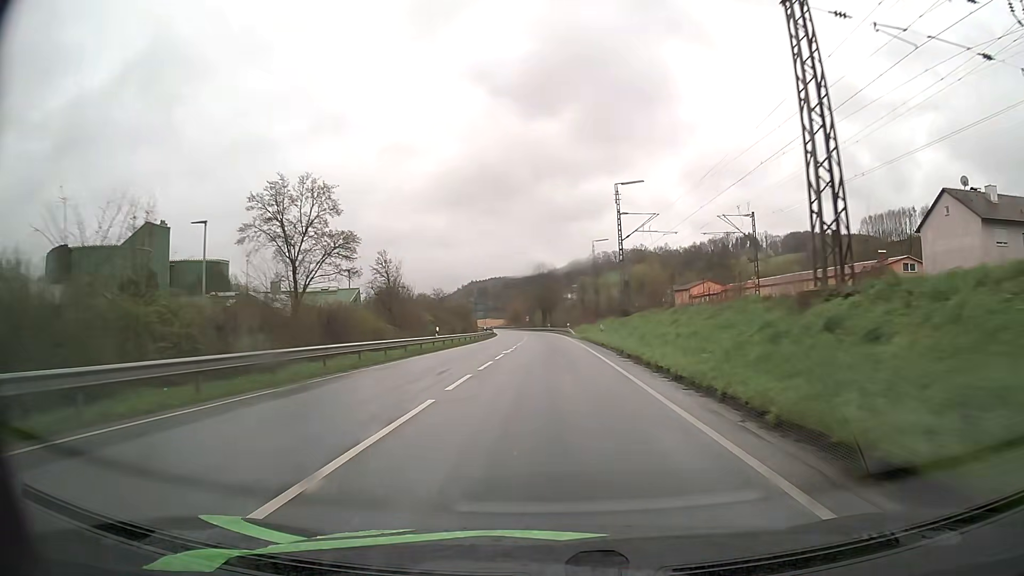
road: primary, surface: asphalt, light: Day
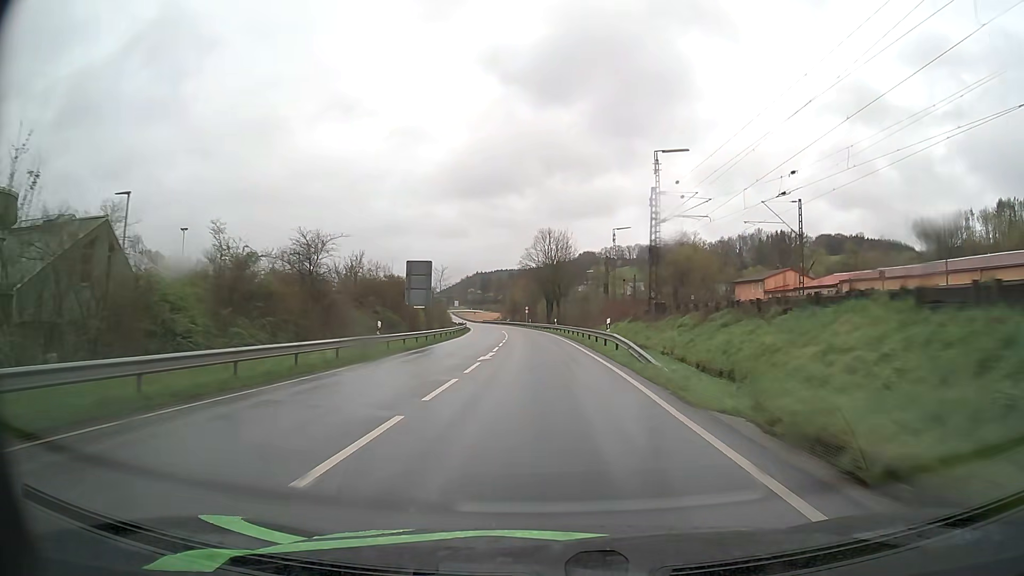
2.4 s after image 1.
(+0.1, +50.3) m; 0°
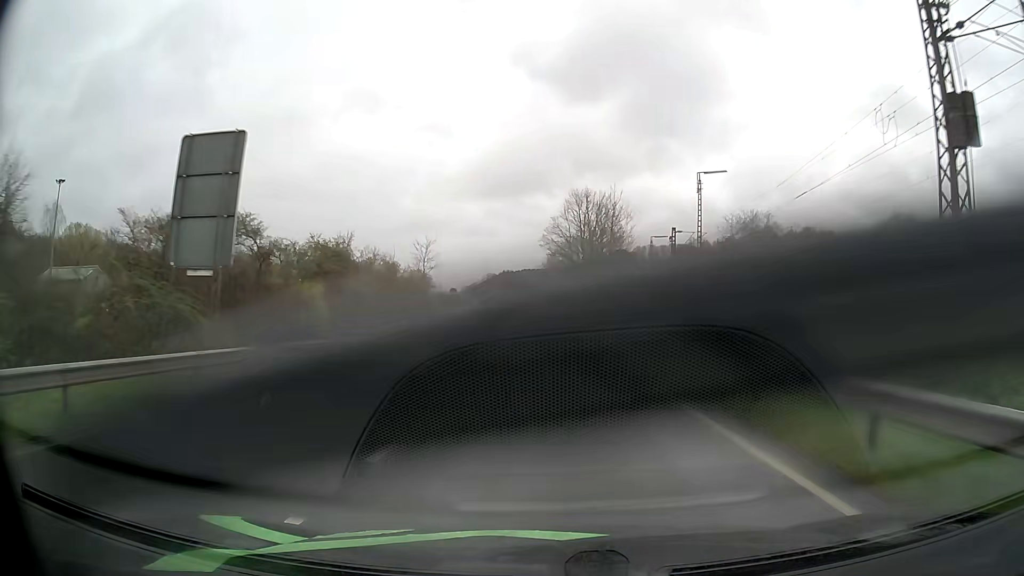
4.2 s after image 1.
(-0.7, +35.0) m; -2°
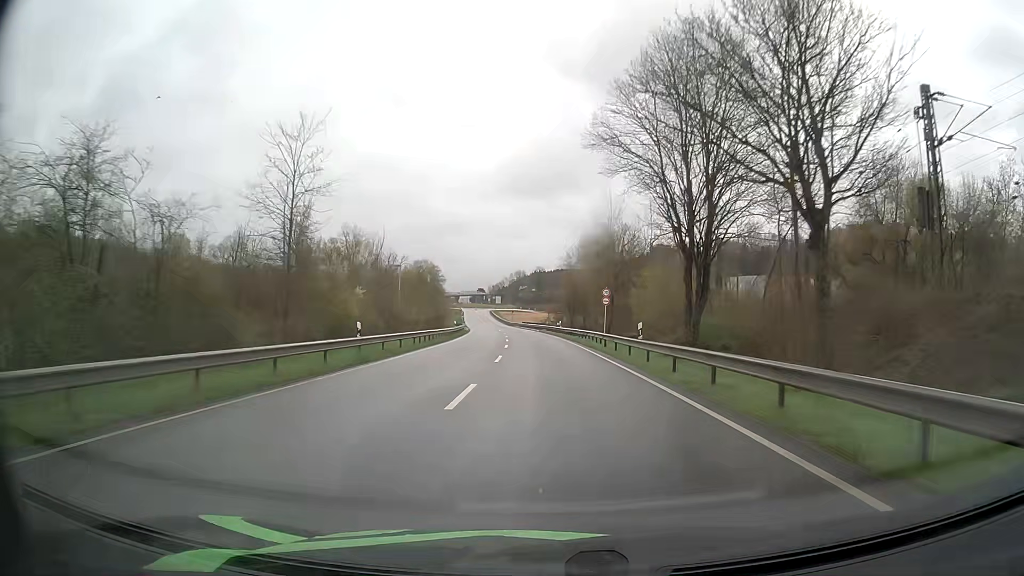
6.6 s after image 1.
(-1.0, +44.7) m; -3°
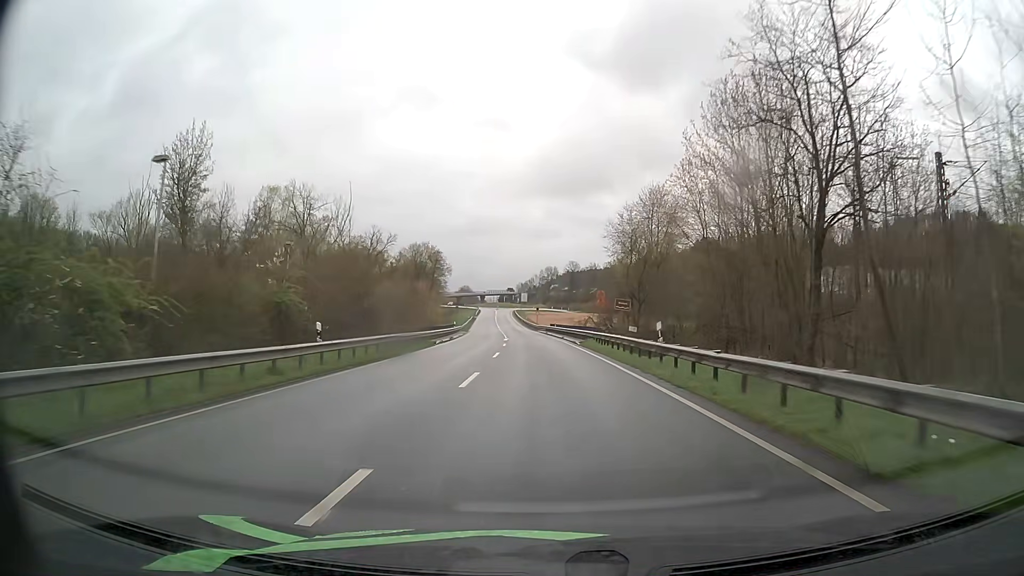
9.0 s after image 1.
(-0.9, +43.8) m; -3°
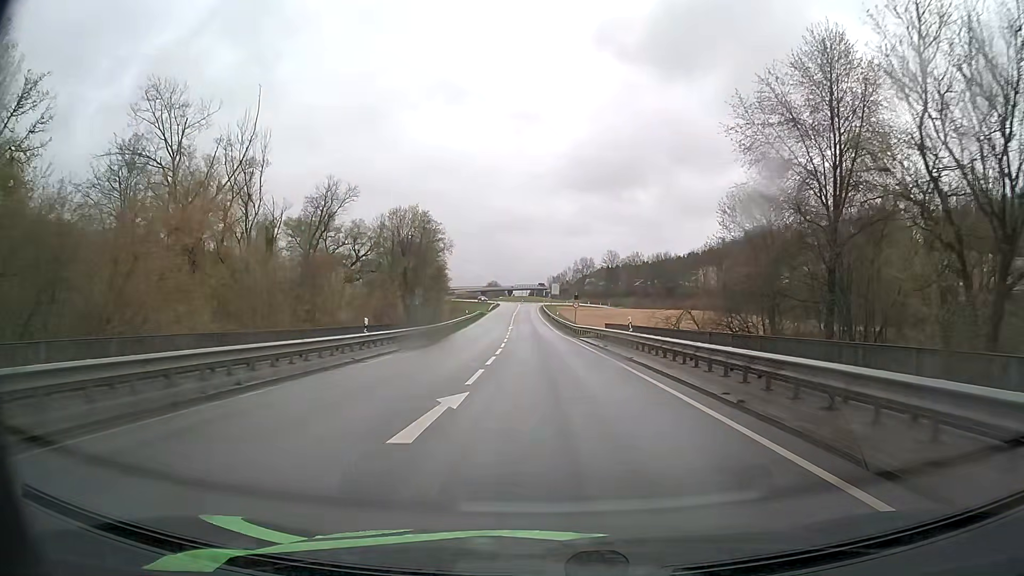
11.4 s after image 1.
(-1.1, +42.7) m; -3°
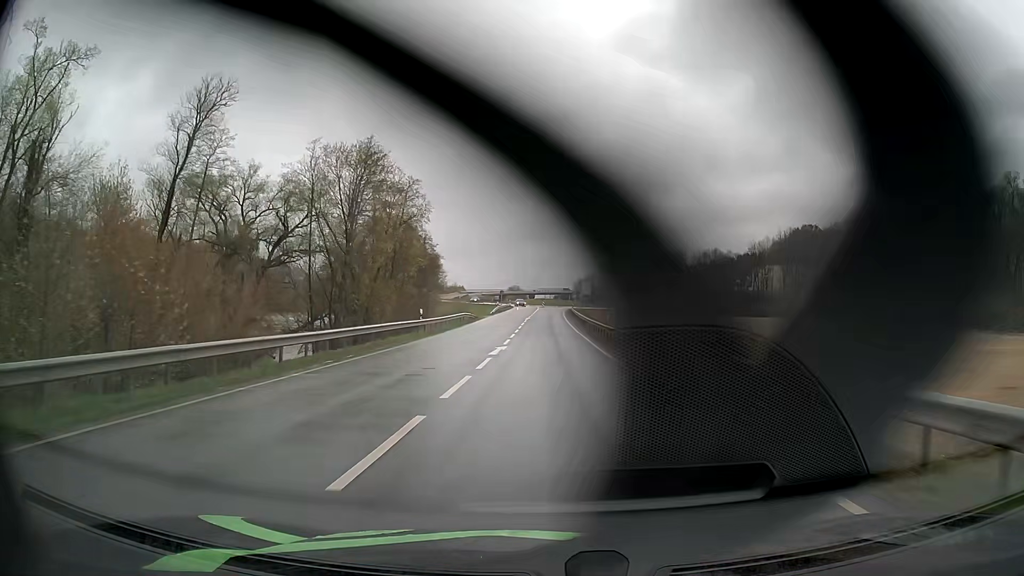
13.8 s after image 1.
(-0.6, +38.7) m; -2°
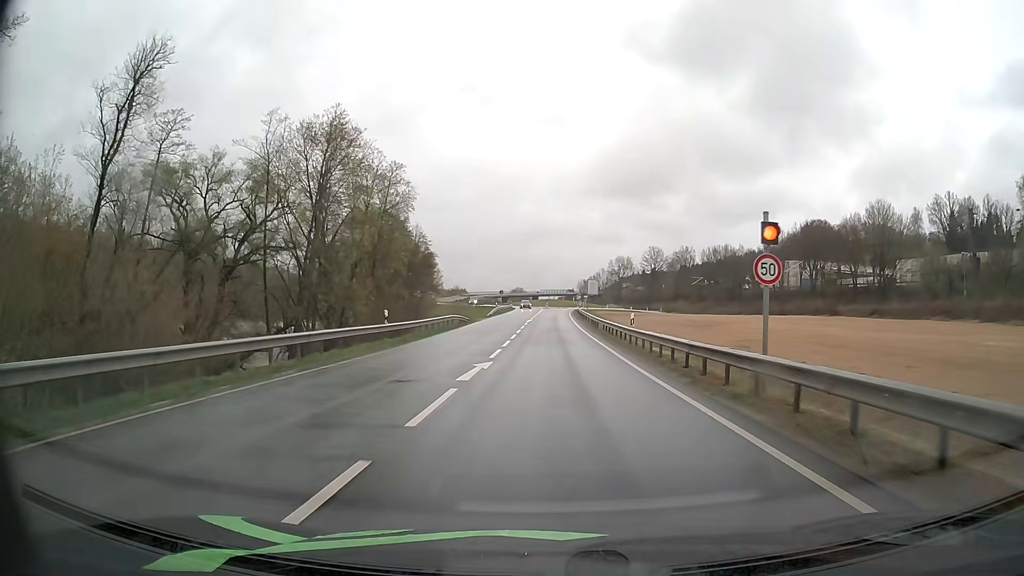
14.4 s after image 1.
(0.0, +9.0) m; 0°
(0, +10) (0, +20) (0, +30) (0, +40) (0, +50) (0, +60) (0, +70) (0, +80) (0, +90) (0, +100) m
